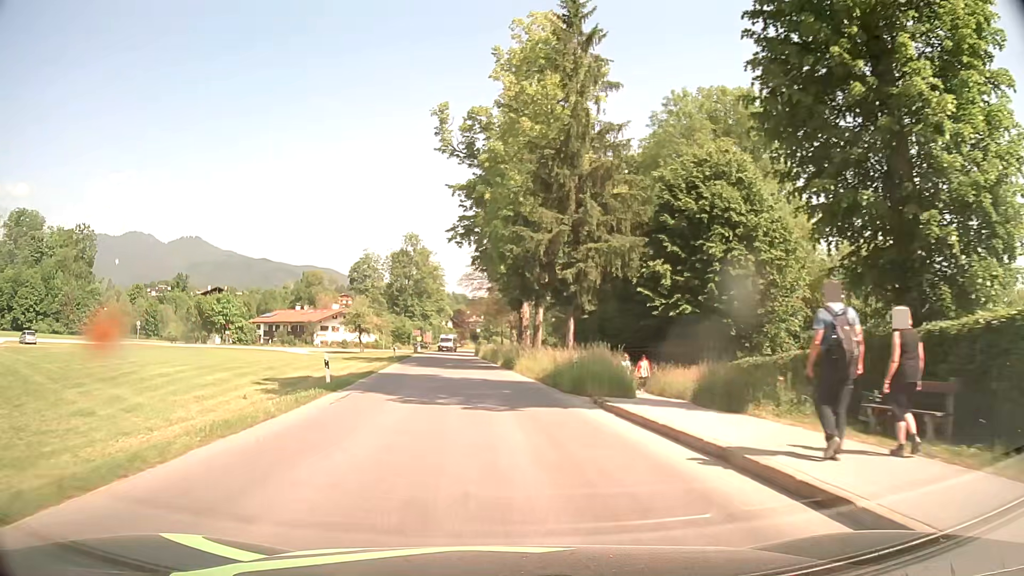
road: tertiary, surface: asphalt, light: Day
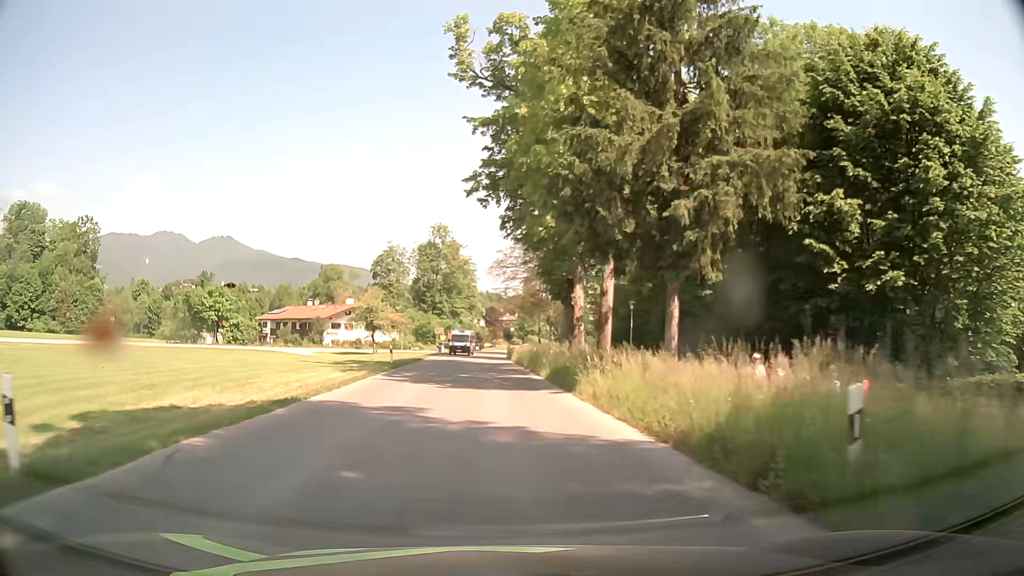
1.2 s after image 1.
(-0.4, +14.9) m; -2°
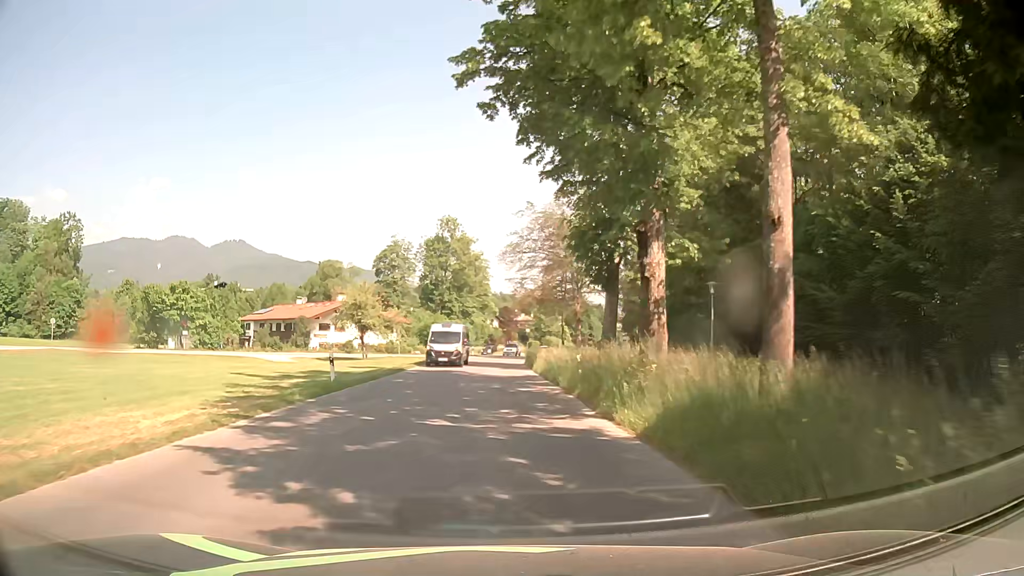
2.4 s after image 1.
(-0.4, +14.9) m; -2°
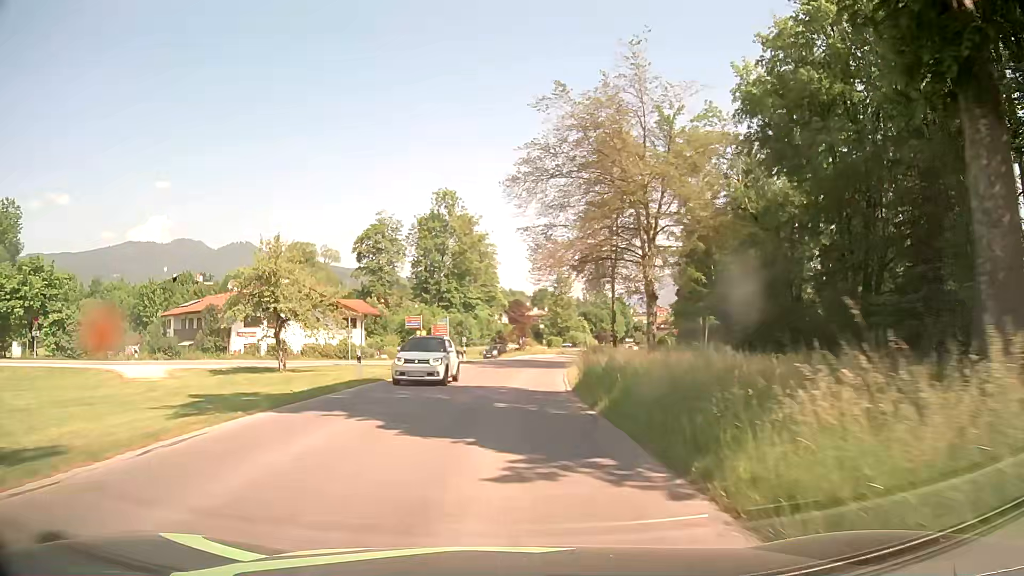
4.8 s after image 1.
(-0.2, +29.9) m; -1°
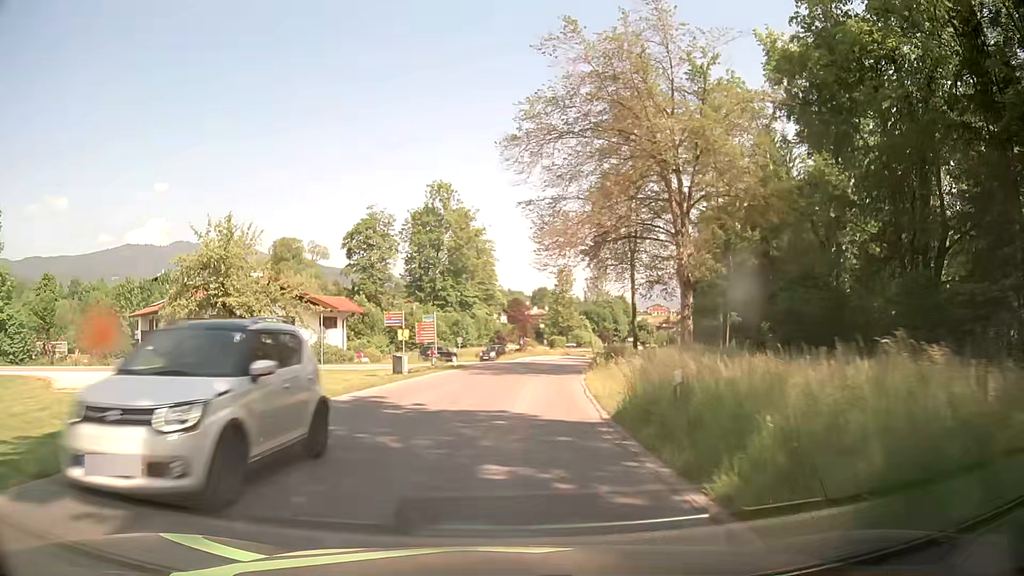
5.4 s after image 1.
(0.0, +7.5) m; -1°
